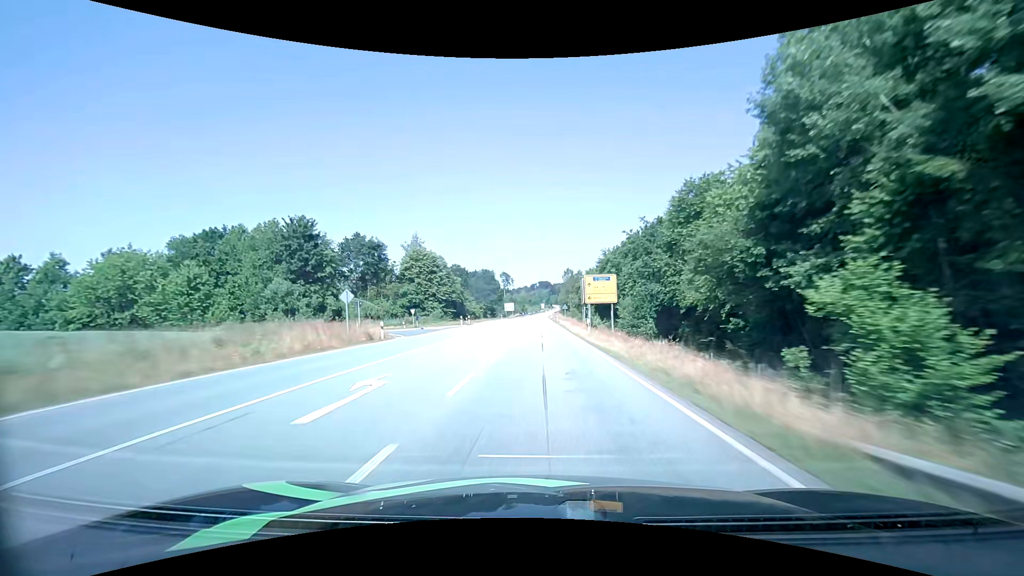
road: primary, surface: asphalt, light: Day
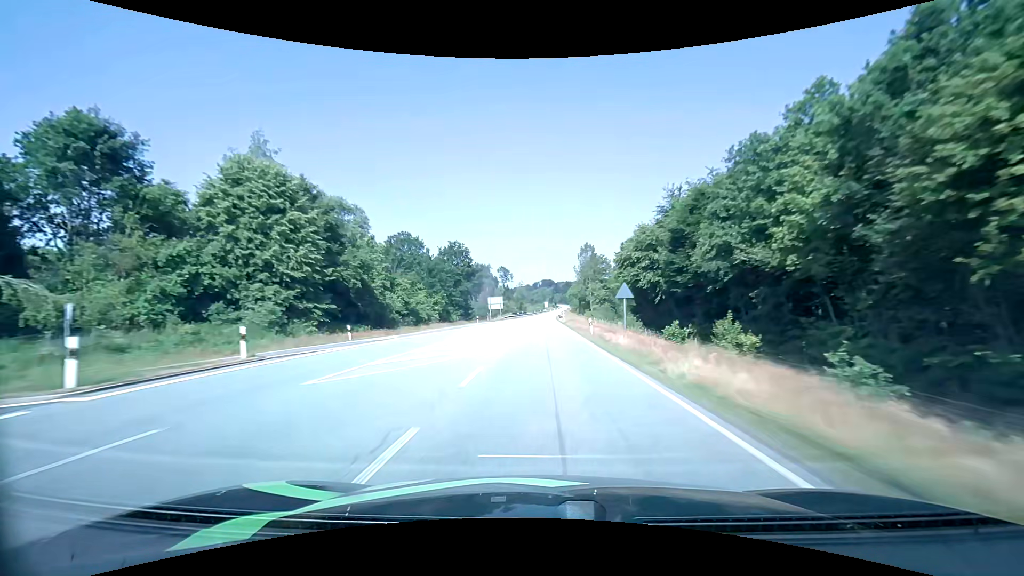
(0.0, +52.7) m; 0°
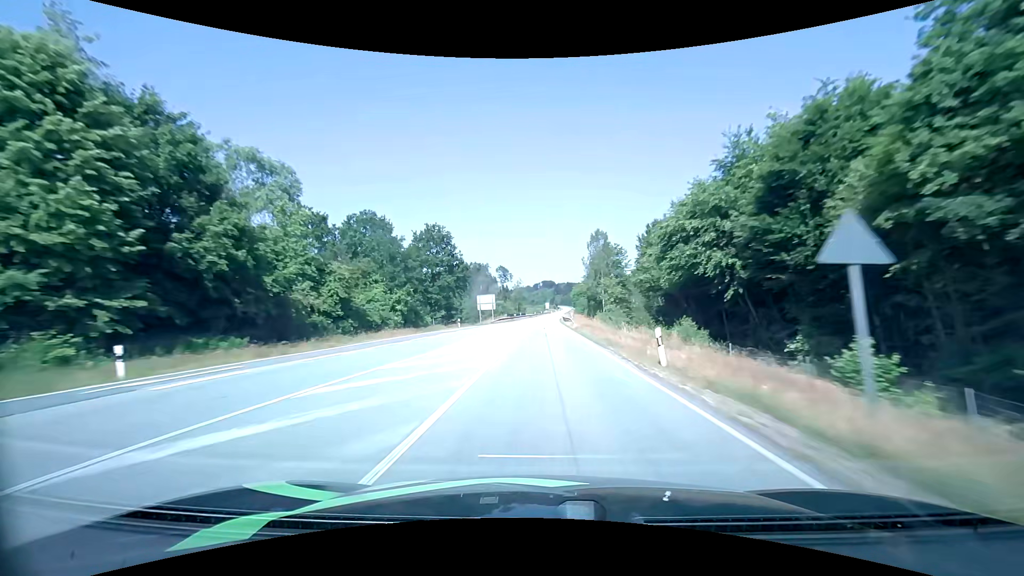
(-0.1, +17.4) m; 0°
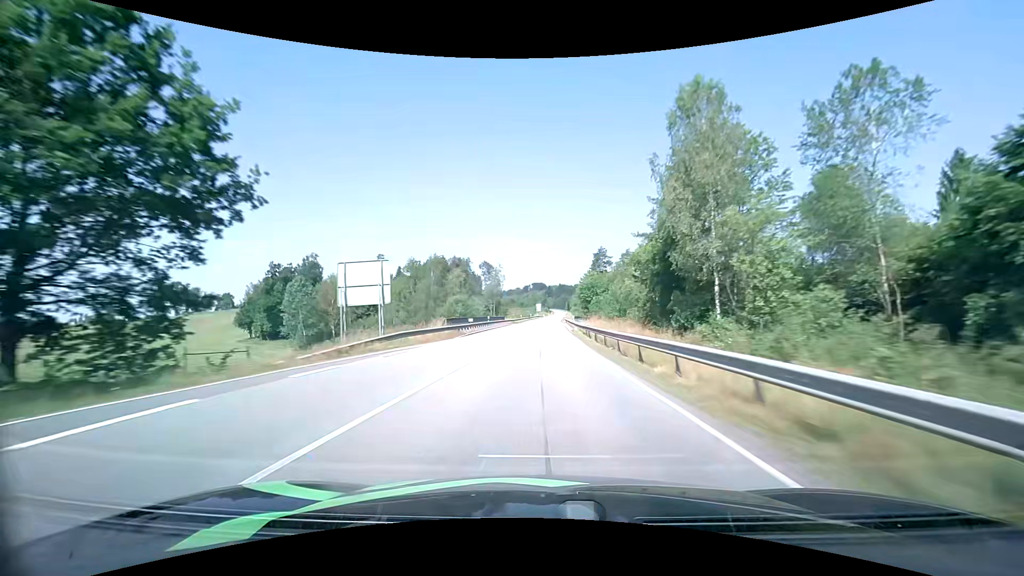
(+0.5, +52.0) m; +1°
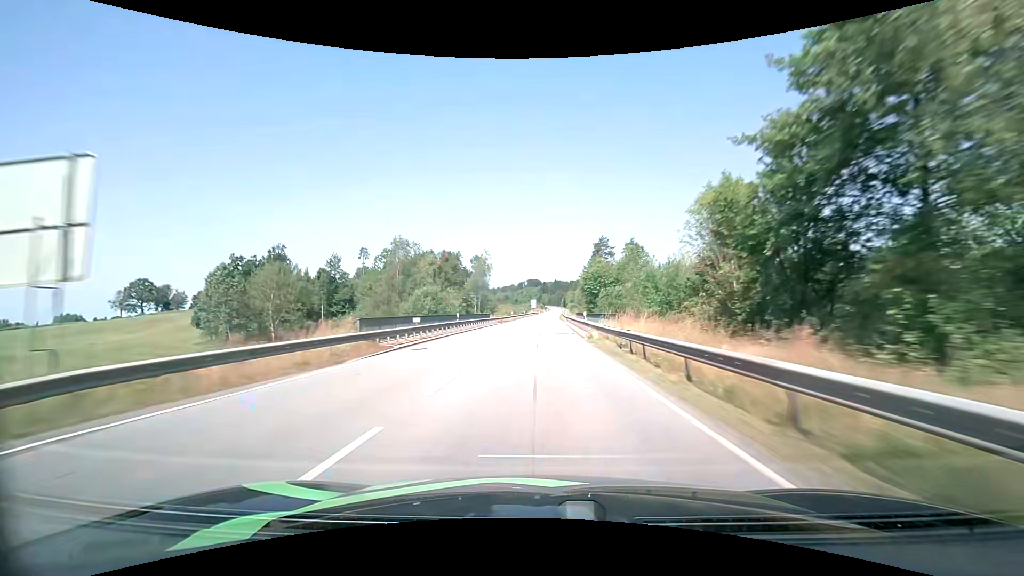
(0.0, +17.3) m; 0°
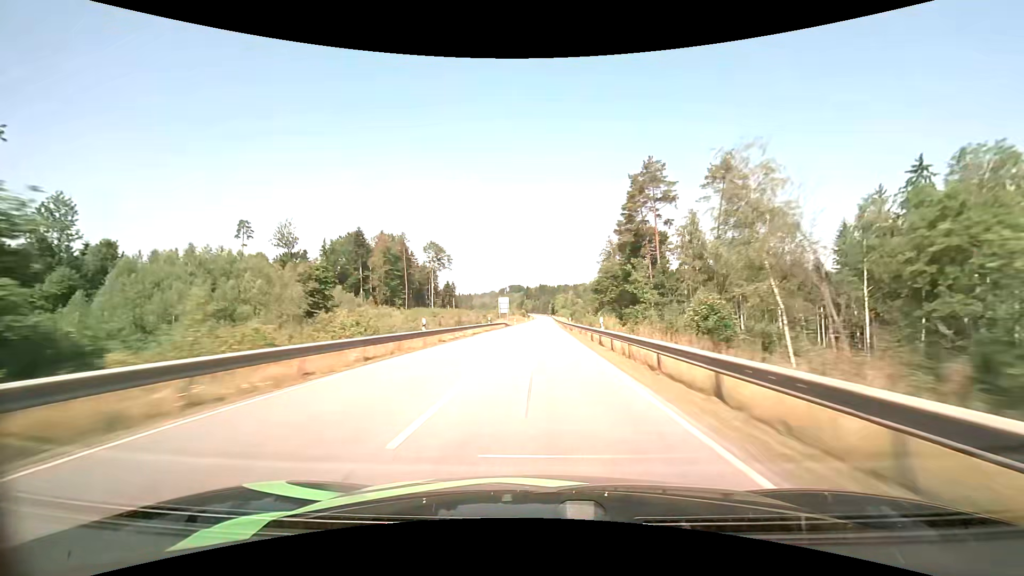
(+1.8, +87.4) m; +2°
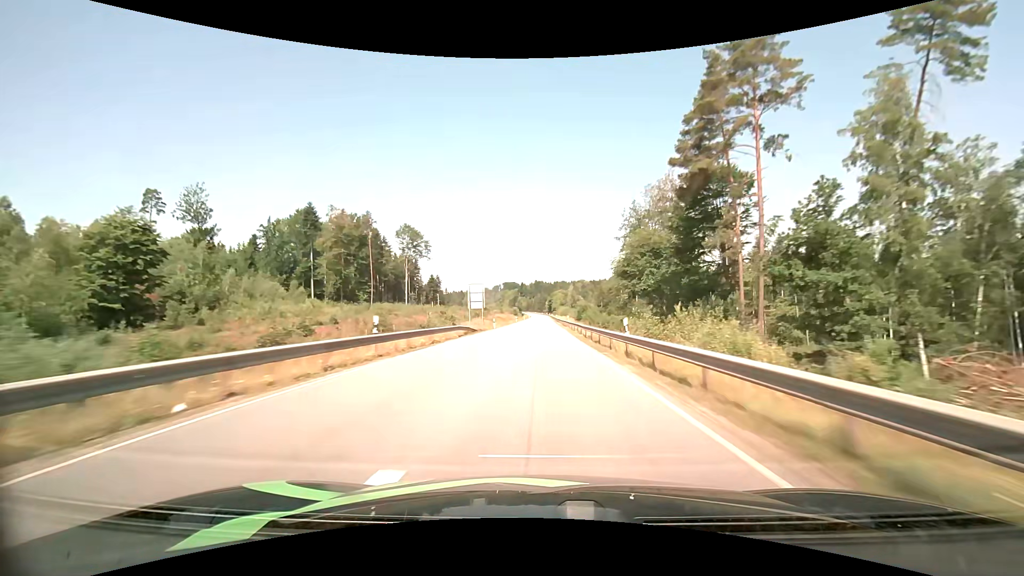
(+0.1, +35.6) m; 0°
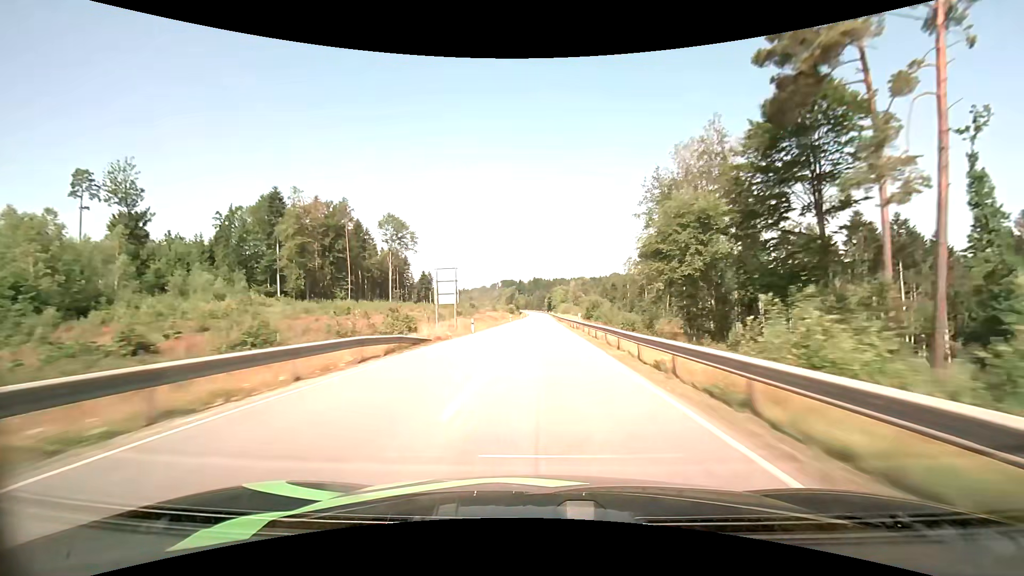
(+0.1, +17.9) m; 0°
(0, +10) (0, +20) (0, +30) (0, +40) (0, +50) (0, +60) (0, +70) (+1, +80) (+1, +90) (+1, +100) m
